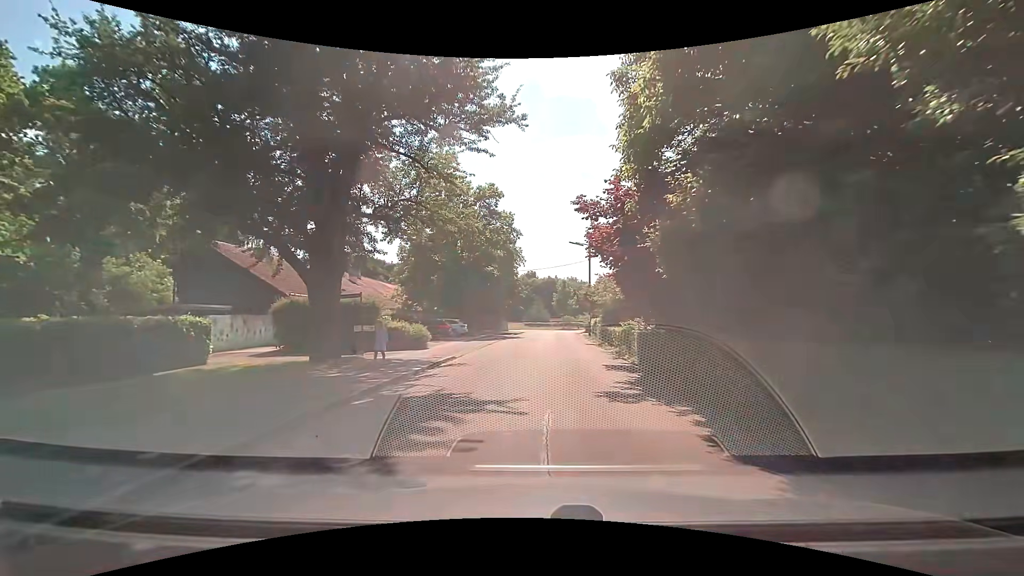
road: residential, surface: asphalt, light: Day
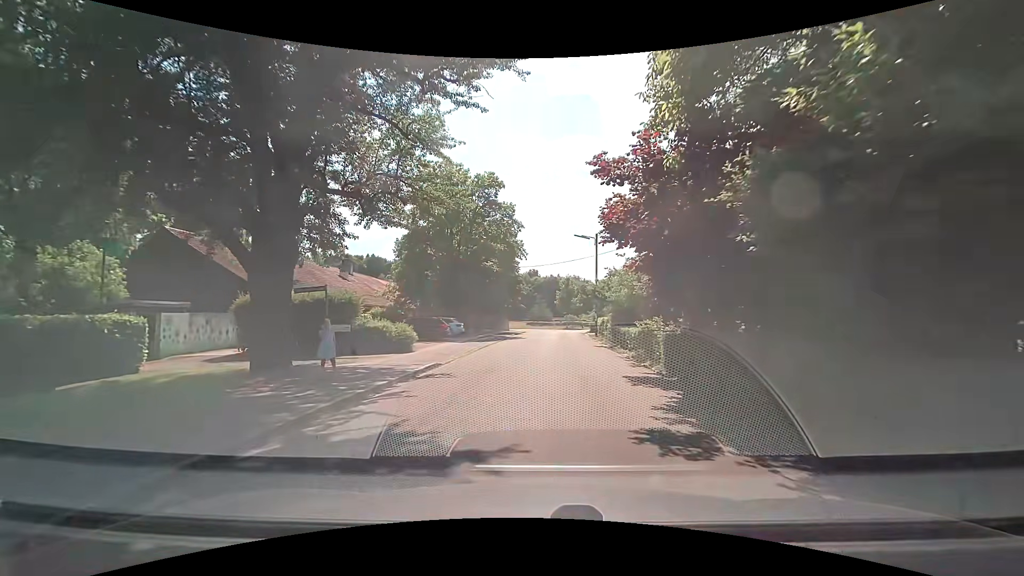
(0.0, +3.3) m; -1°
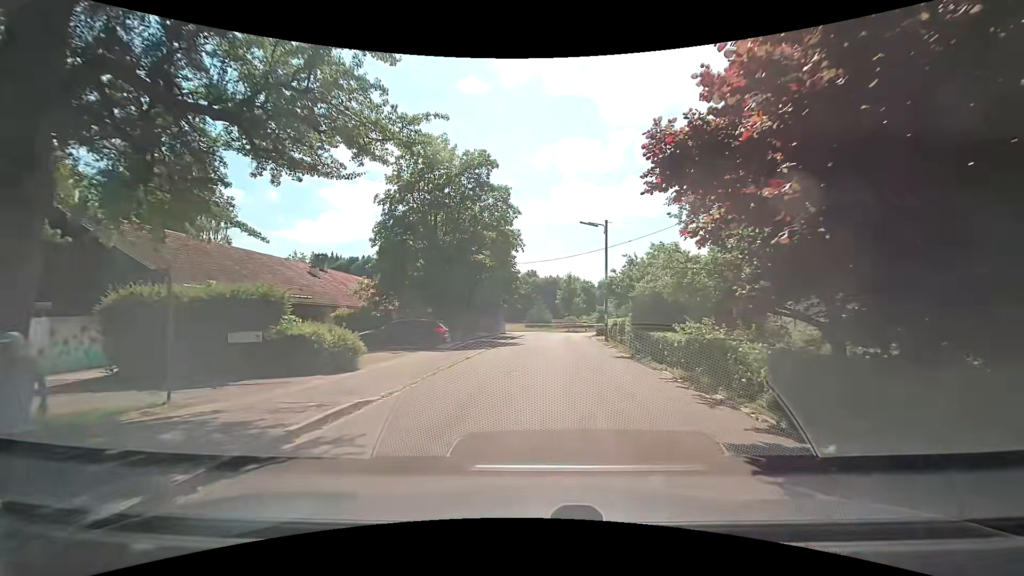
(0.0, +6.4) m; +1°
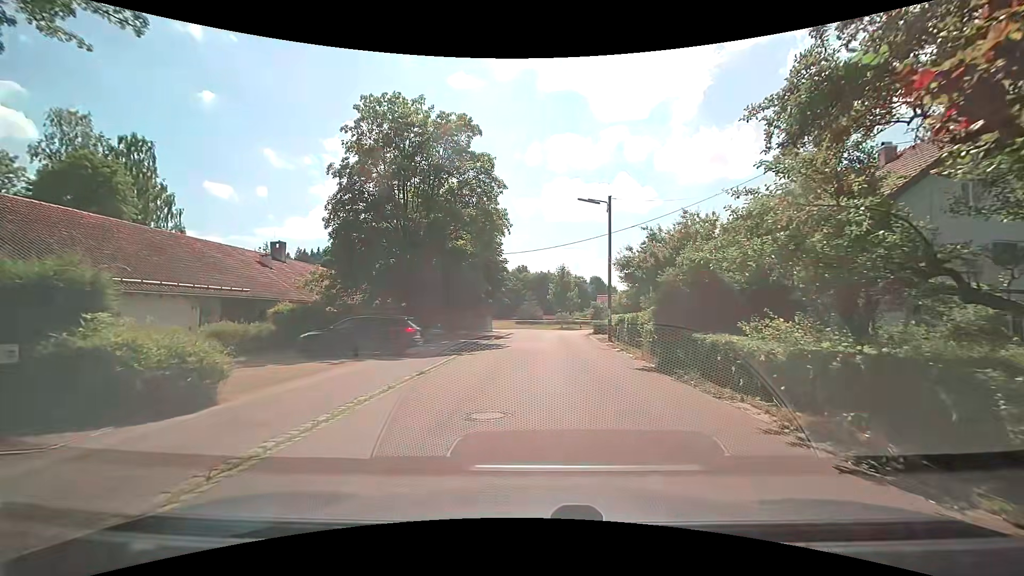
(+0.1, +5.9) m; +3°
